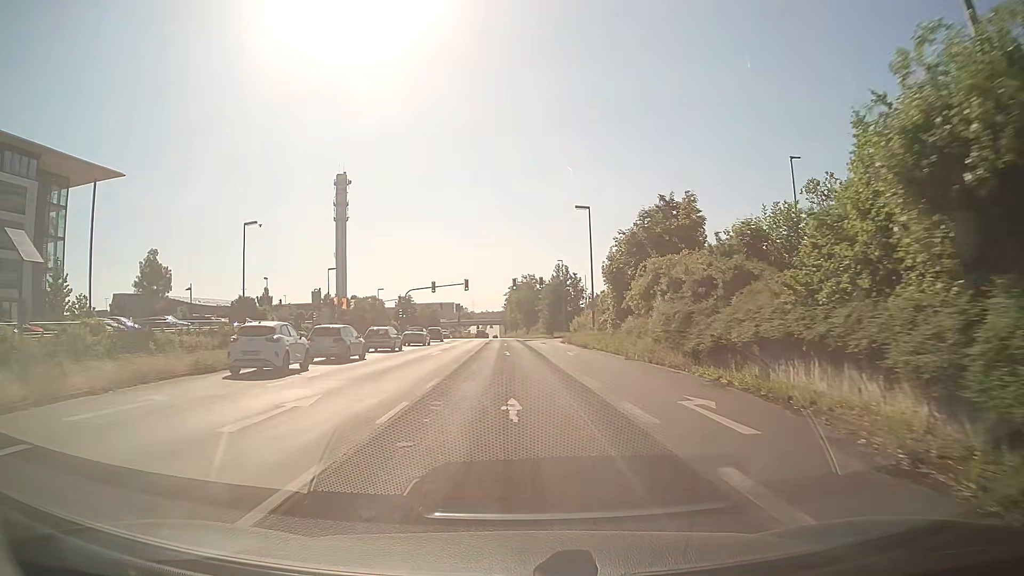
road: primary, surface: asphalt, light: Day
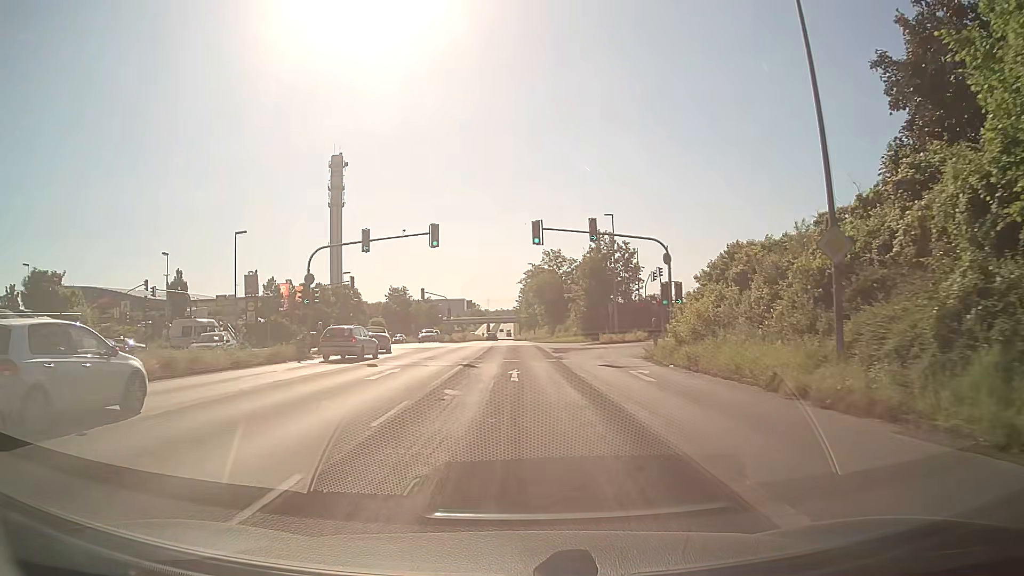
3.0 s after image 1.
(-0.6, +36.7) m; -2°
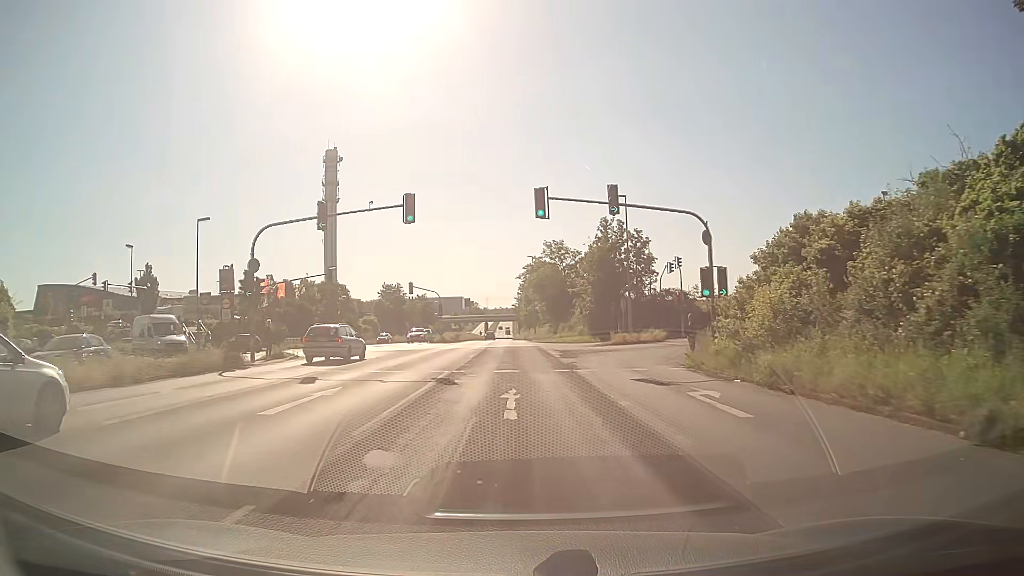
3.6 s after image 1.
(0.0, +7.4) m; 0°
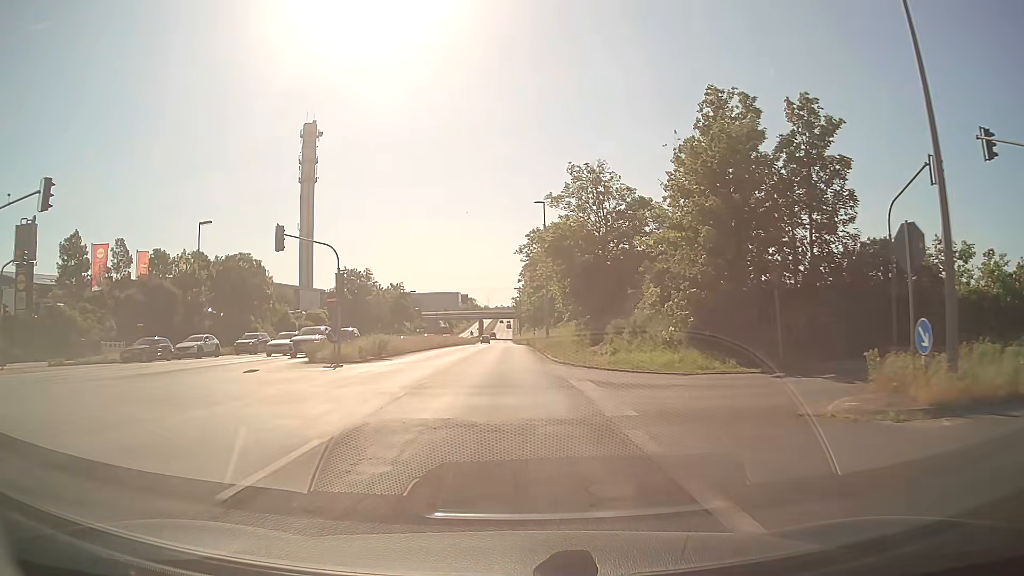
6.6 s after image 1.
(+0.1, +37.0) m; 0°
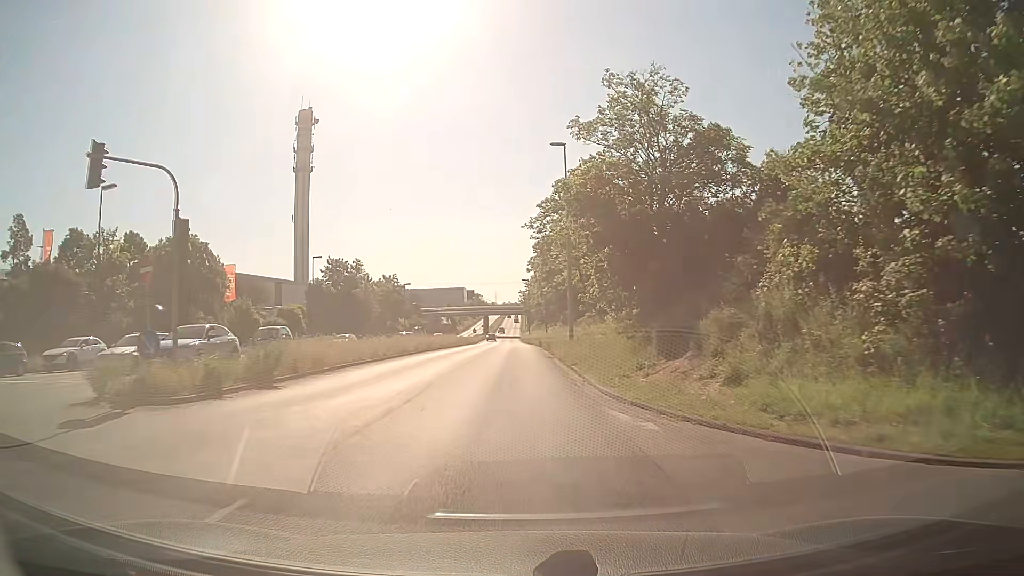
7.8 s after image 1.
(-0.1, +14.9) m; -1°
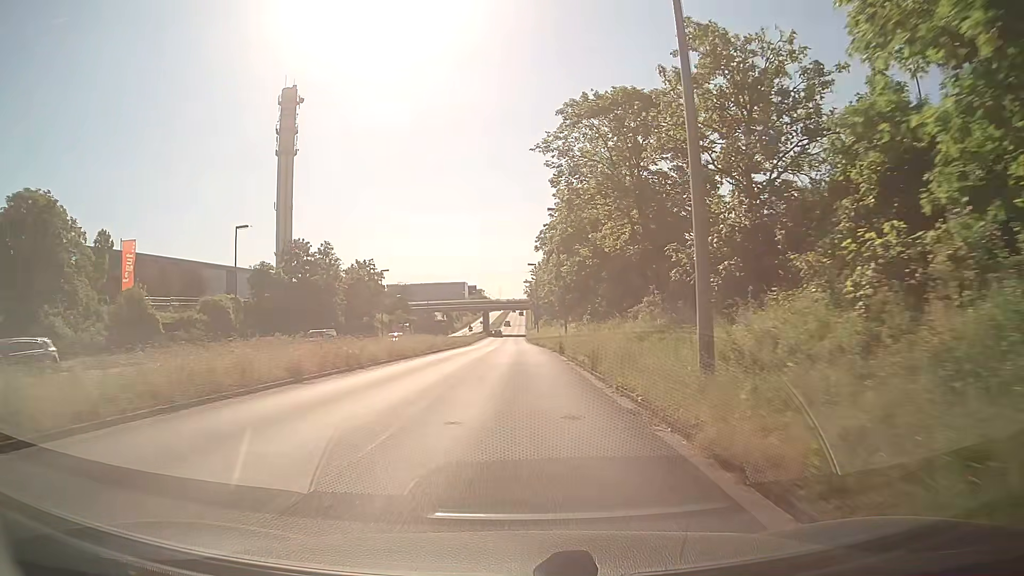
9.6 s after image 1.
(-0.2, +22.7) m; -1°
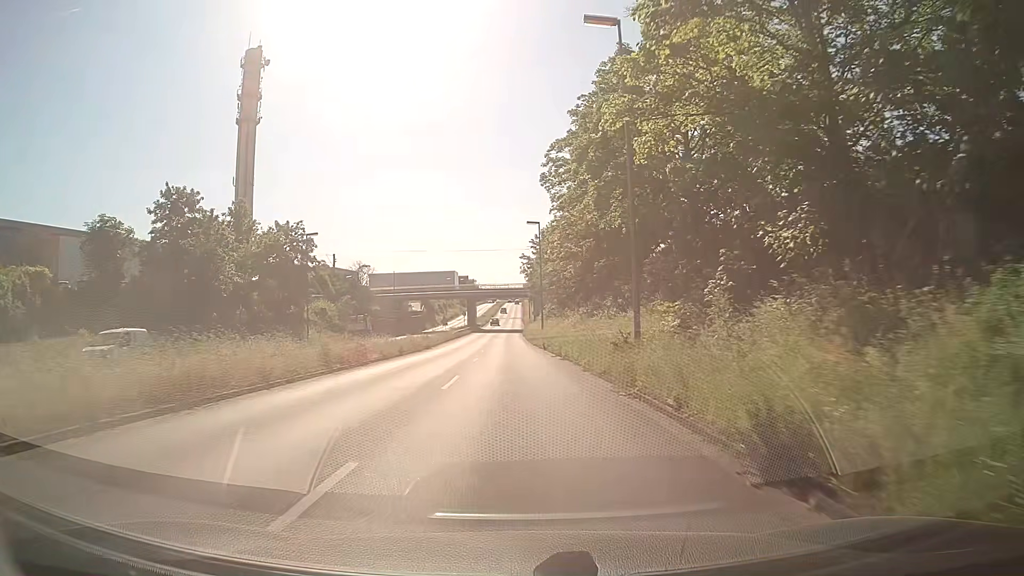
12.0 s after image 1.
(+0.2, +31.1) m; +1°
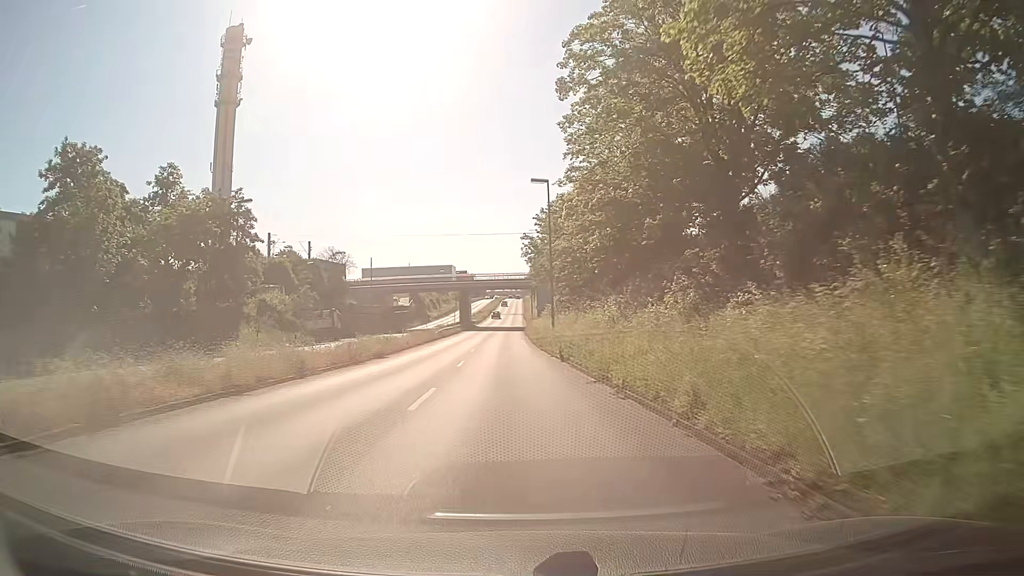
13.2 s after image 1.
(-0.1, +16.0) m; 0°
(0, +10) (0, +20) (-1, +30) (-1, +40) (-1, +50) (-1, +60) (-2, +70) (-2, +80) (-2, +90) (-2, +100) m
